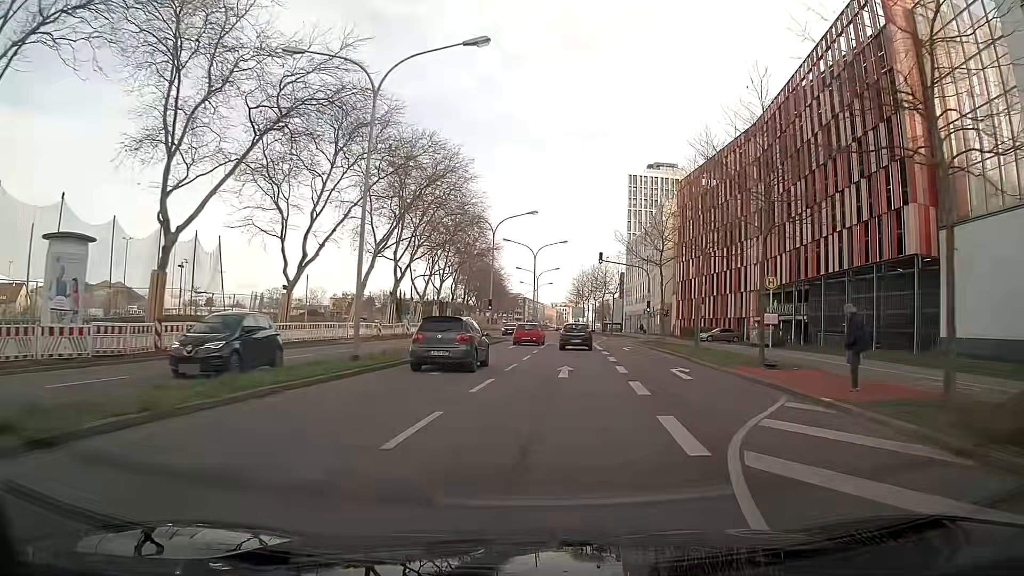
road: secondary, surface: asphalt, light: Day
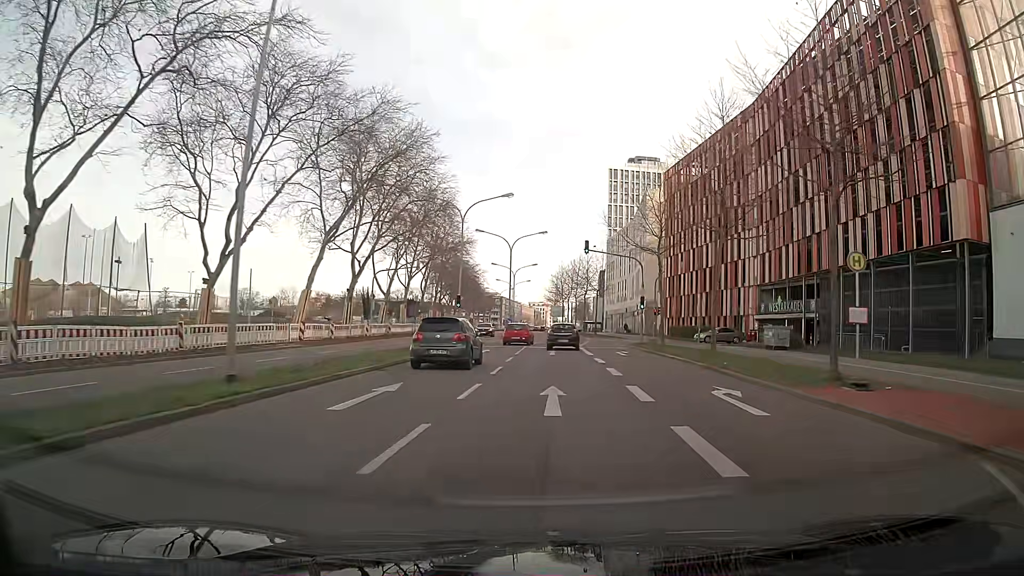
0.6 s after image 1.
(+0.1, +7.1) m; +1°
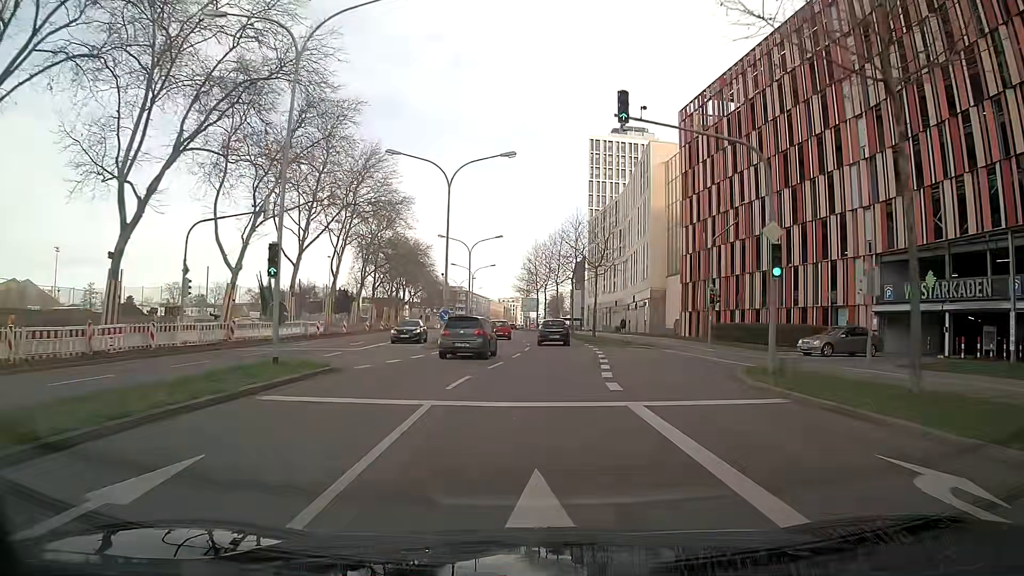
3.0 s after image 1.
(+0.8, +28.8) m; +3°
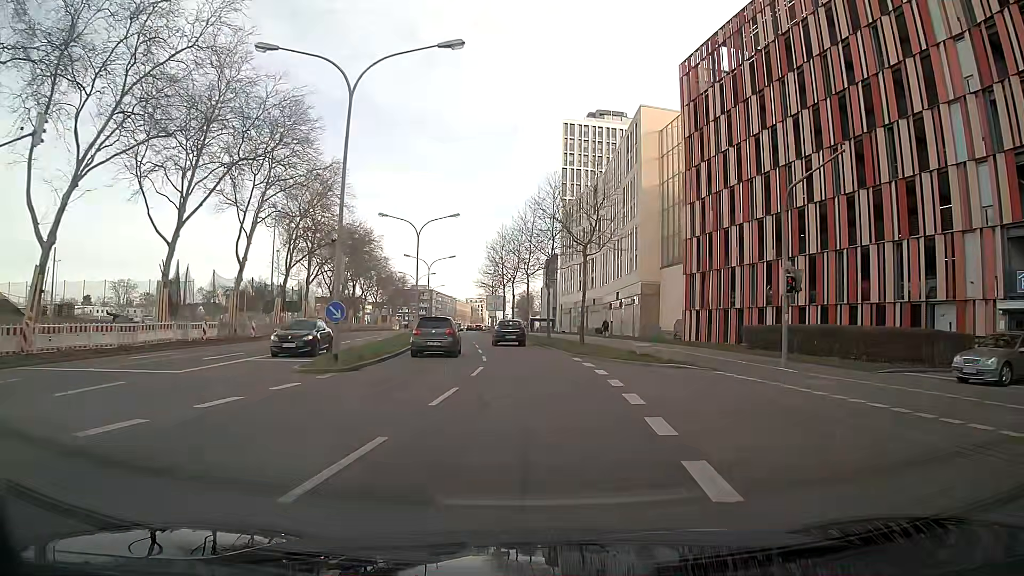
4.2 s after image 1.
(+0.3, +14.5) m; +2°
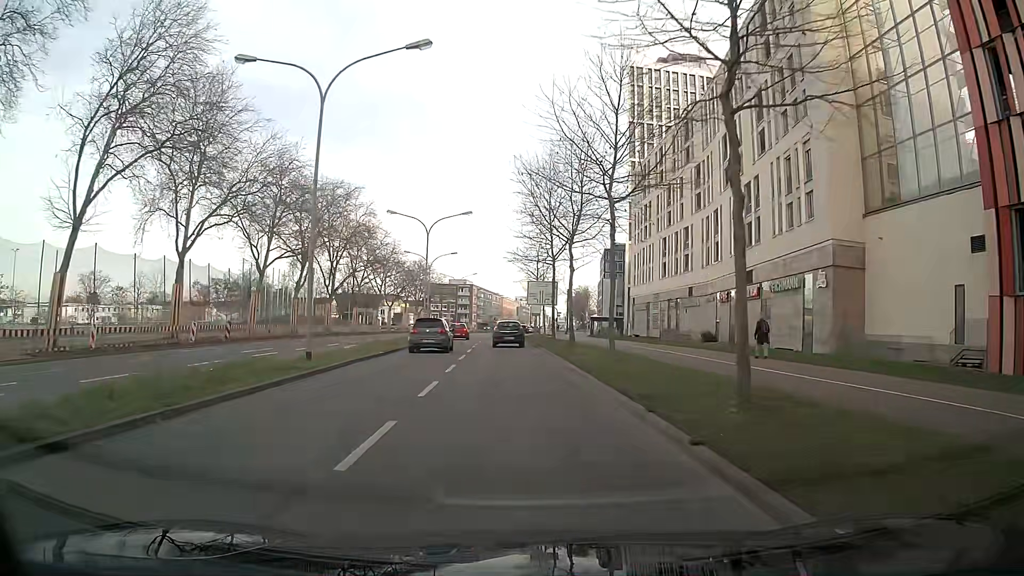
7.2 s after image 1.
(-1.3, +34.8) m; -5°
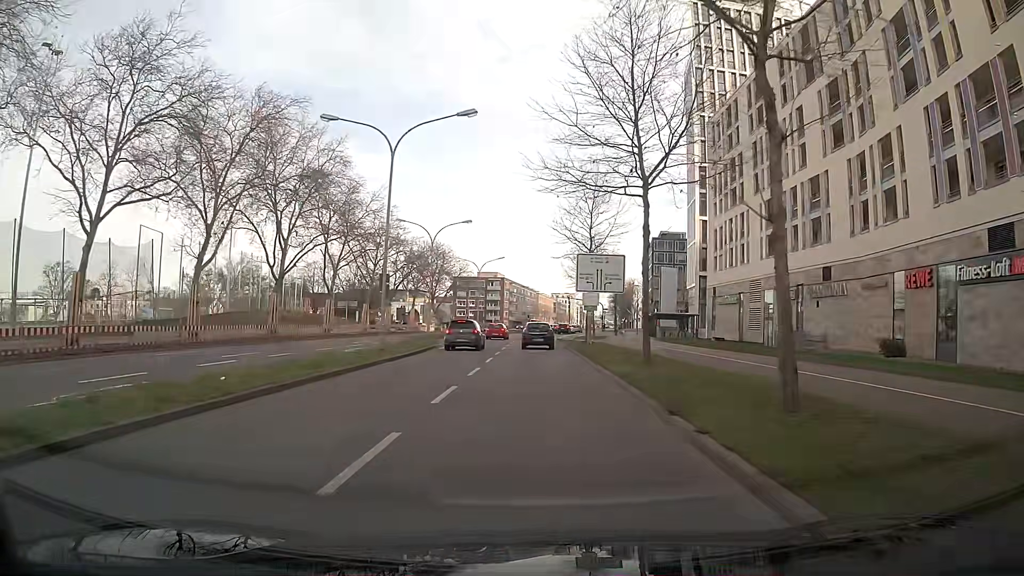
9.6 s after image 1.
(+0.3, +25.0) m; -2°
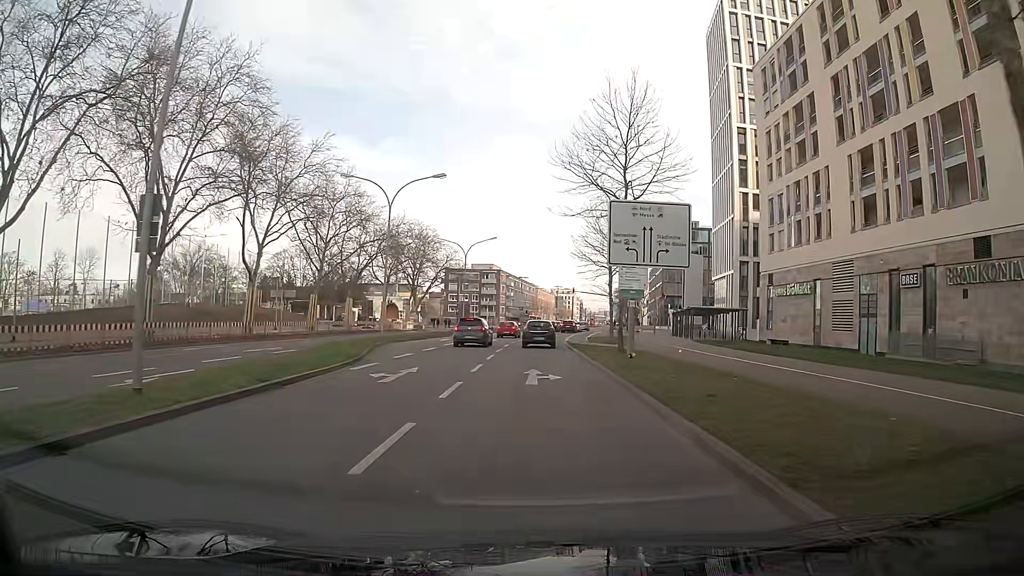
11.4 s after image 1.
(-0.1, +17.2) m; 0°
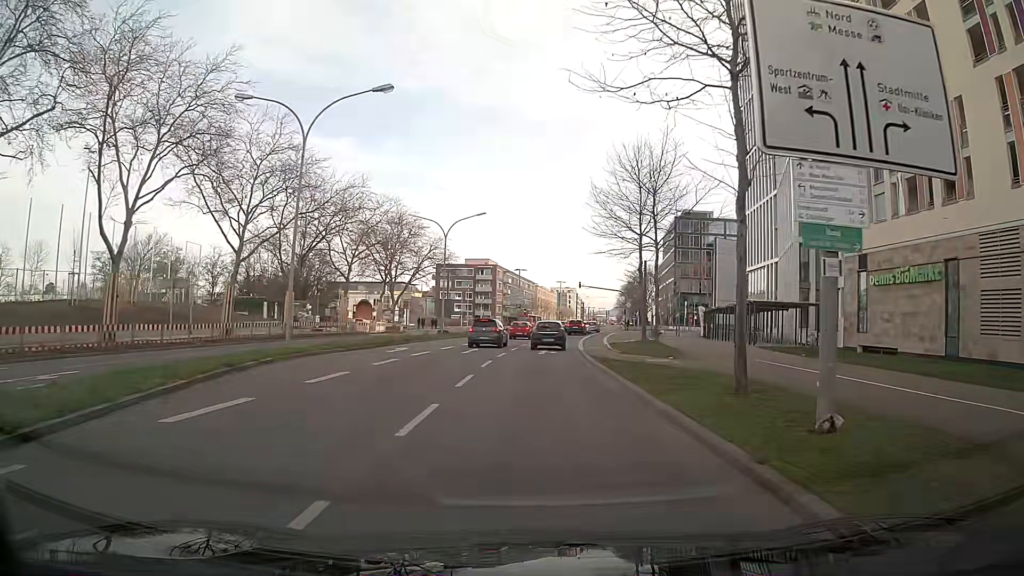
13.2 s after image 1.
(+0.1, +15.9) m; 0°
